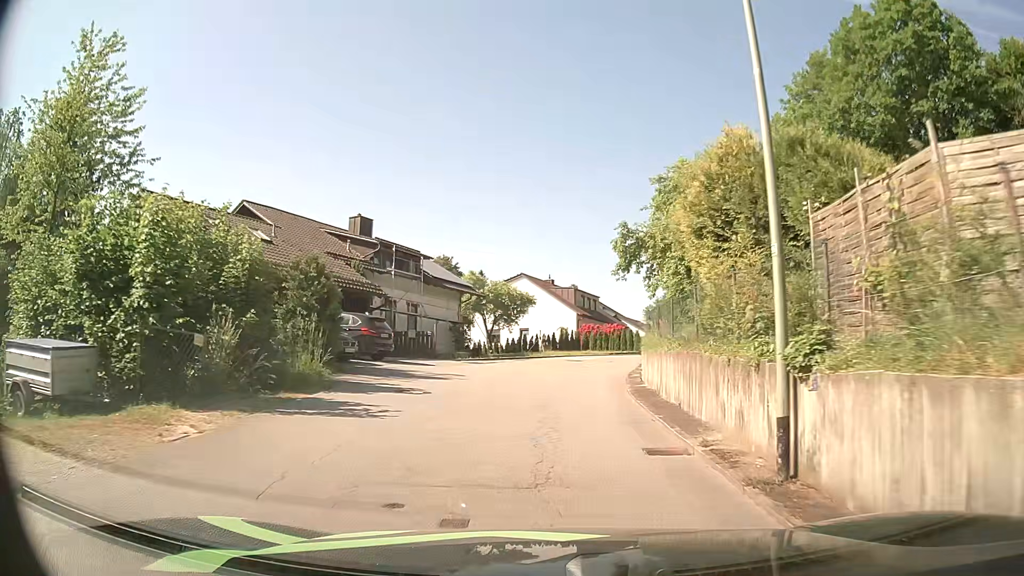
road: residential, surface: asphalt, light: Day
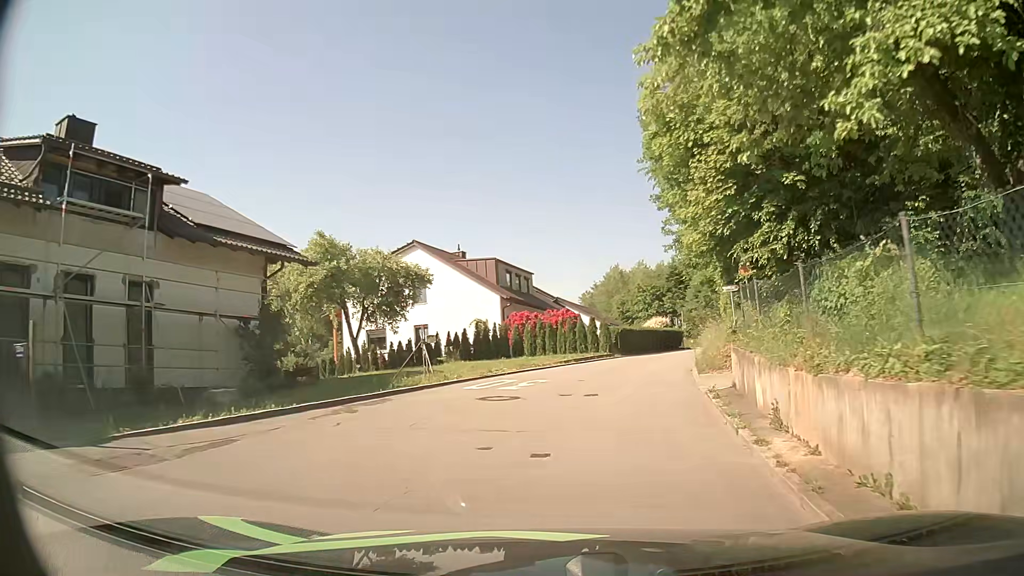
(+0.8, +21.3) m; +6°
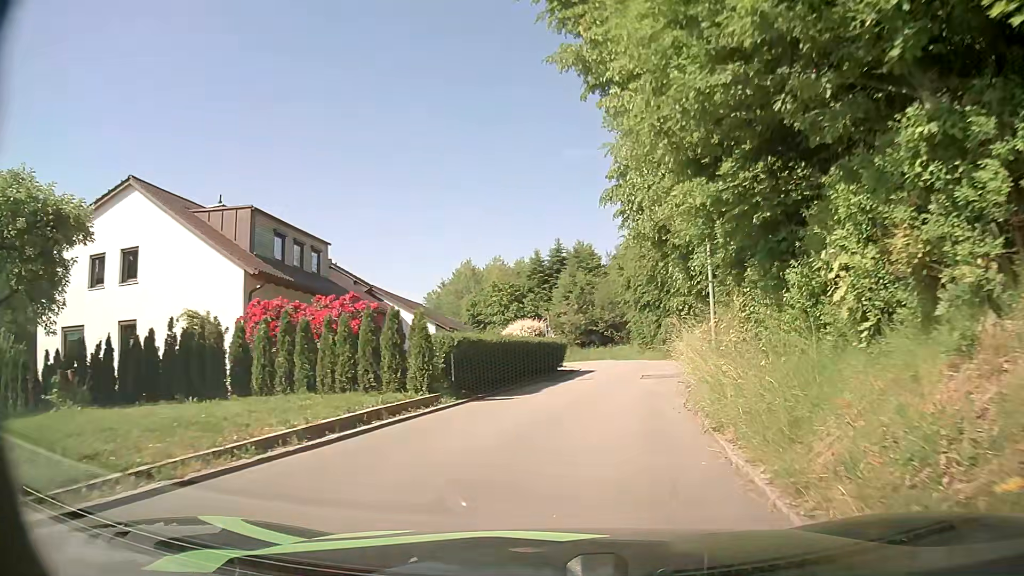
(+1.7, +17.4) m; +12°
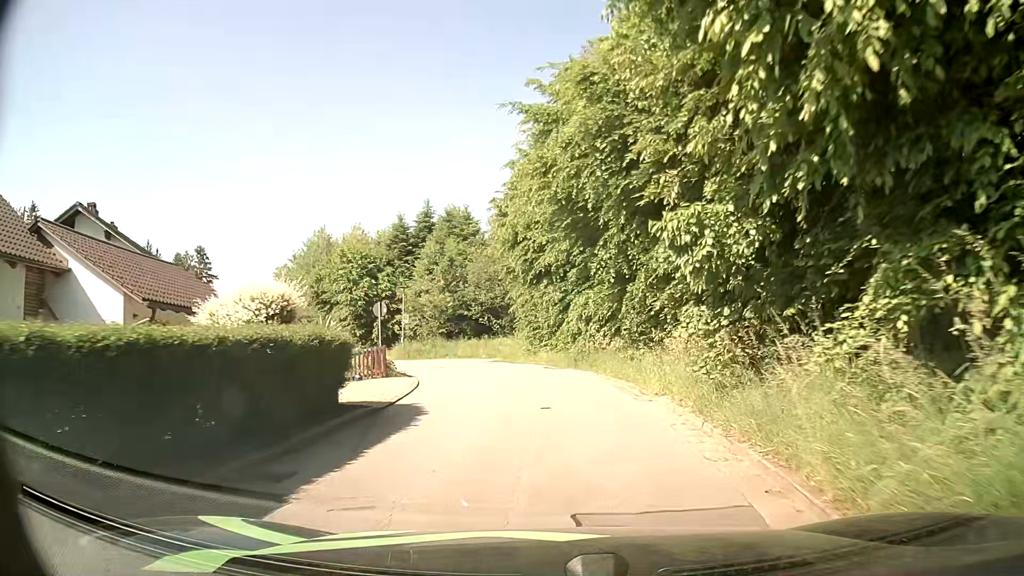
(+1.9, +17.5) m; +10°
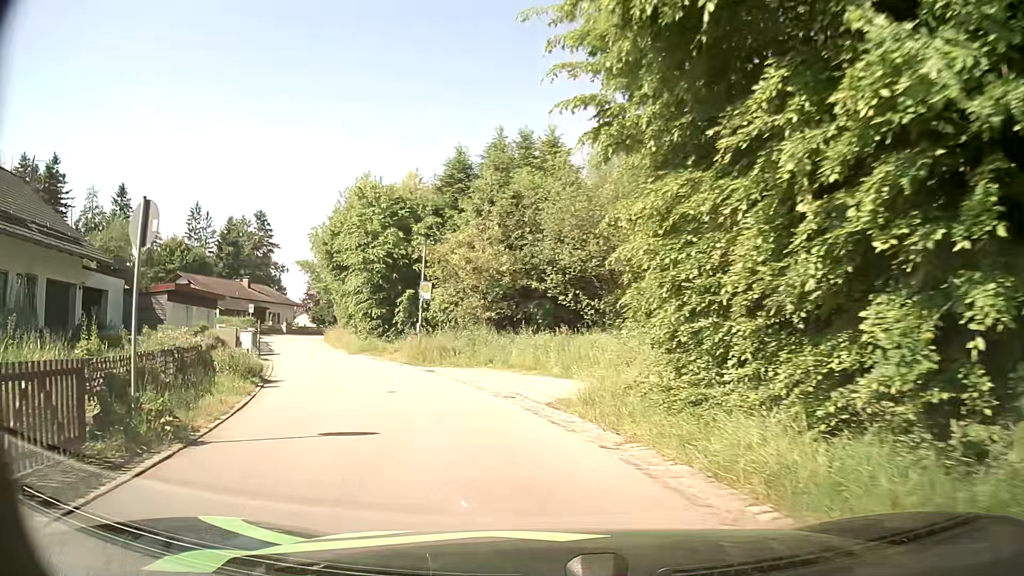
(-0.4, +21.6) m; -8°
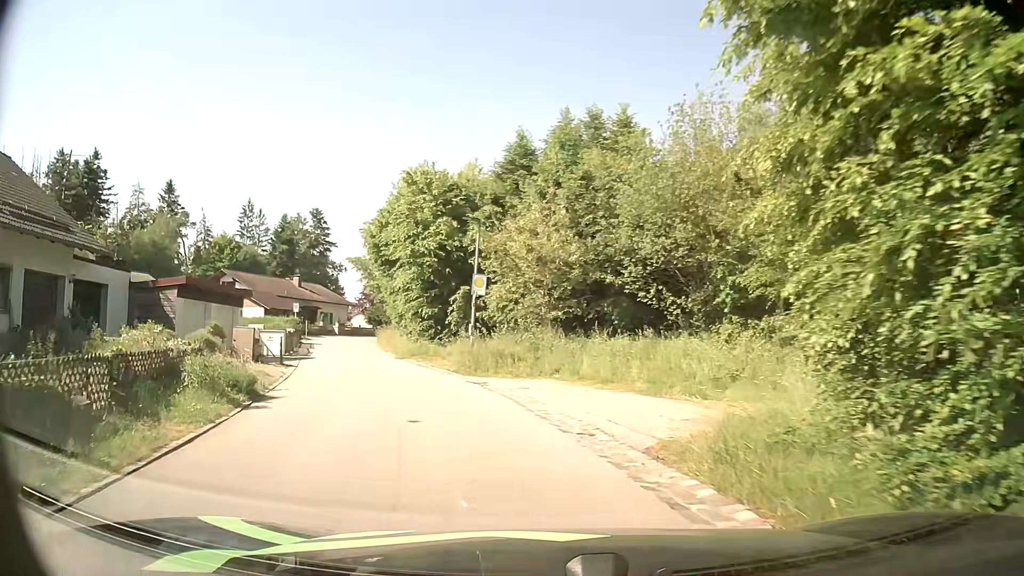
(-0.2, +4.3) m; -5°
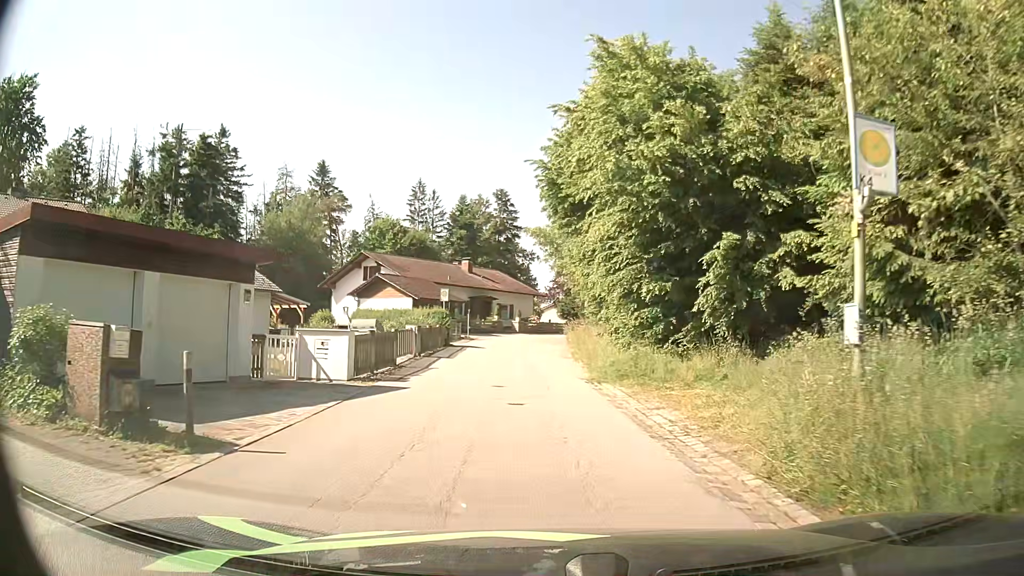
(-2.9, +16.6) m; -18°
(0, +10) (0, +20) (-1, +30) (0, +40) (+1, +50) (+3, +59) (+8, +68) (+15, +76) (+22, +83) (+29, +90) m
